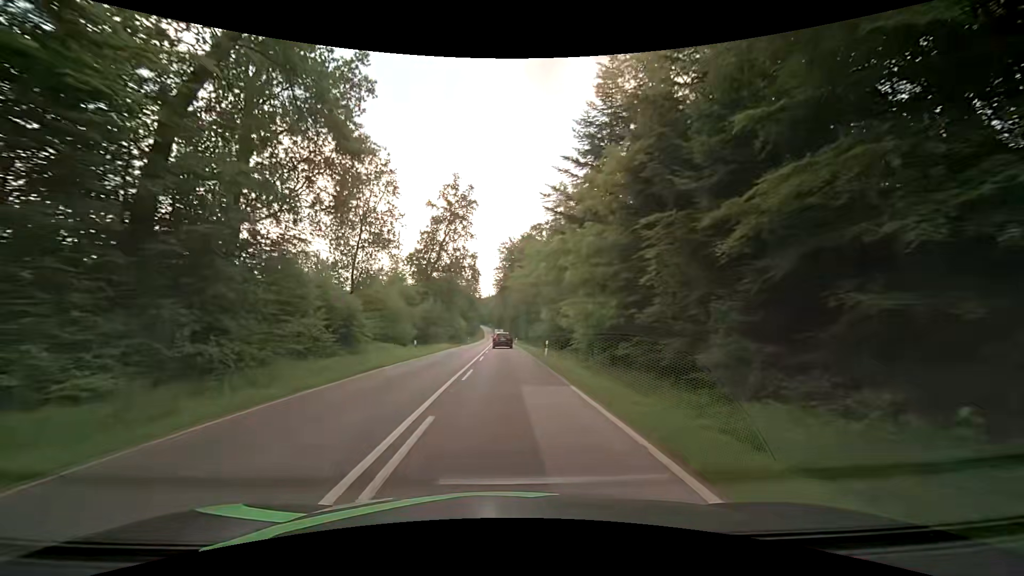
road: secondary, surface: asphalt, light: Day
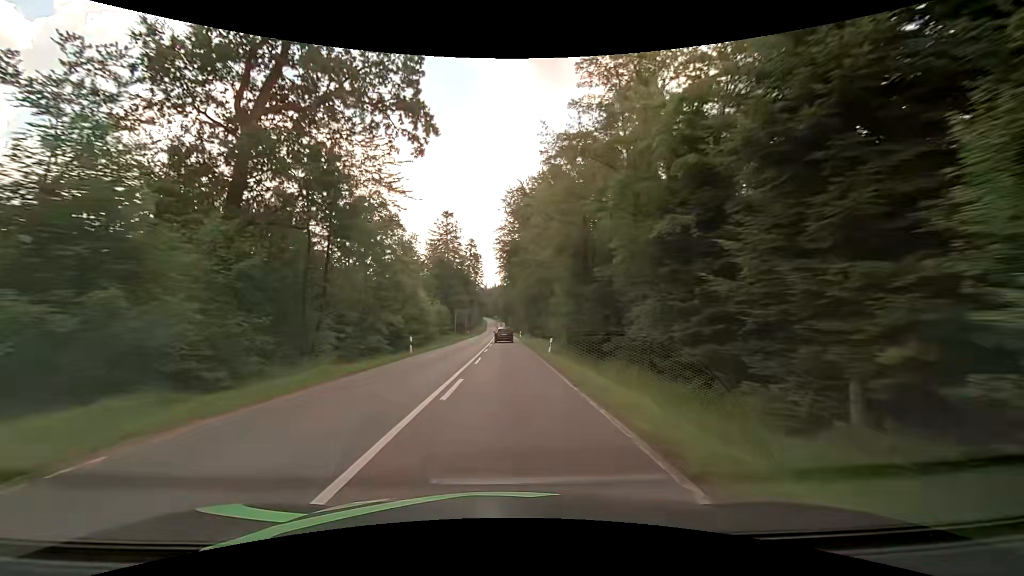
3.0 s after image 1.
(-0.2, +54.7) m; -1°
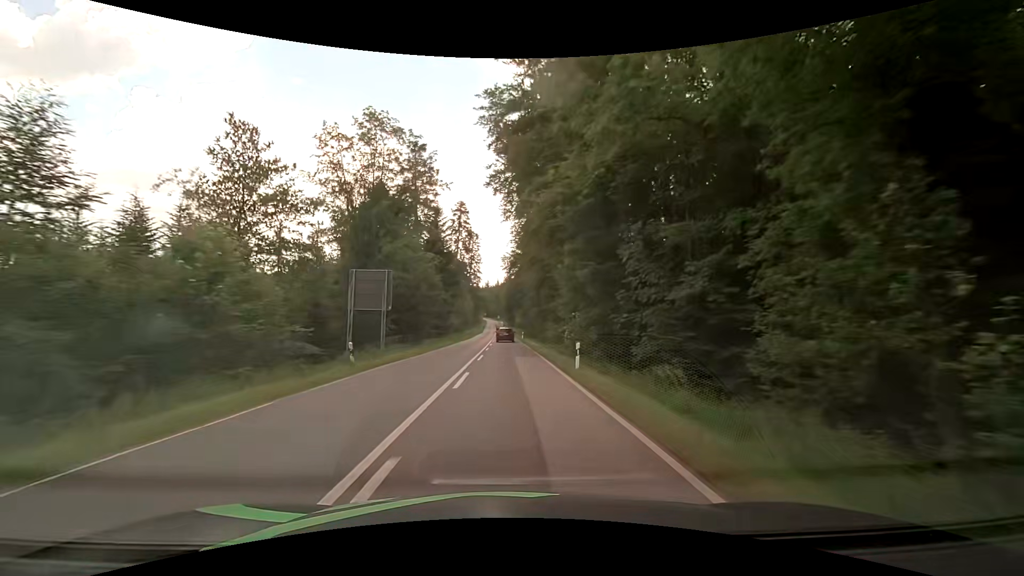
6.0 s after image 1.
(-0.1, +59.3) m; 0°
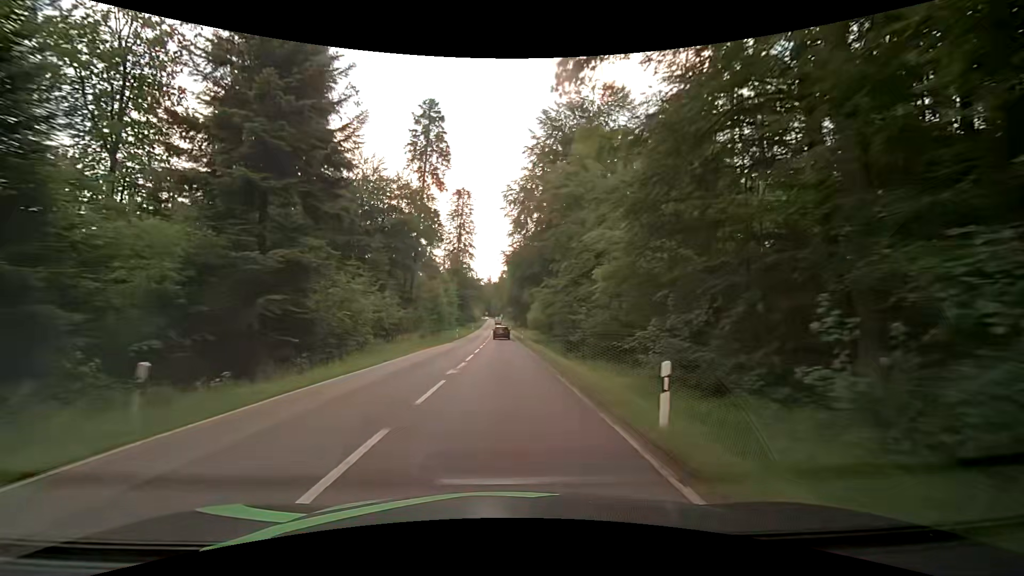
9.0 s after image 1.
(0.0, +60.7) m; 0°
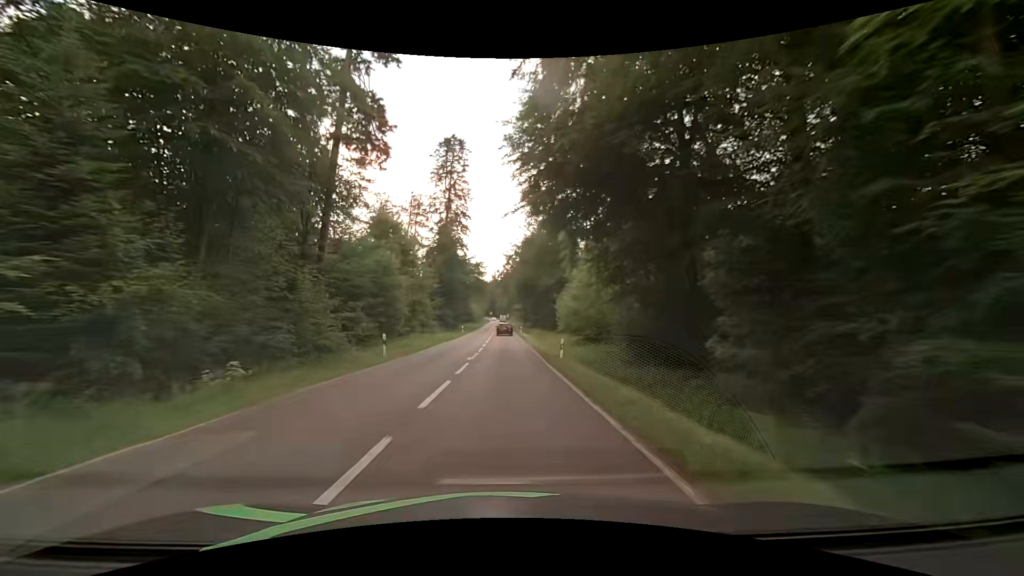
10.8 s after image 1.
(-0.8, +36.7) m; -1°
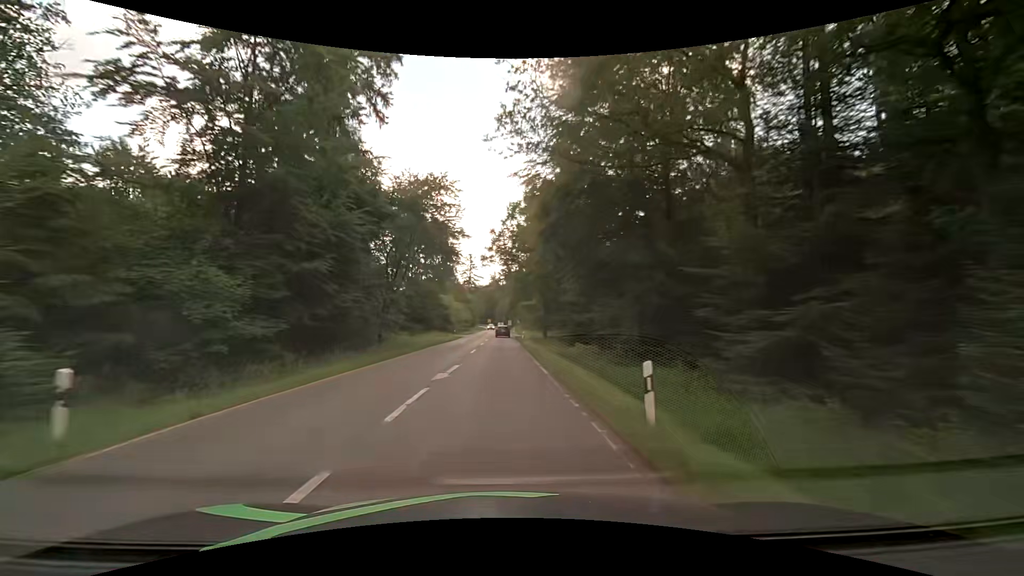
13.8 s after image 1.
(0.0, +61.5) m; 0°
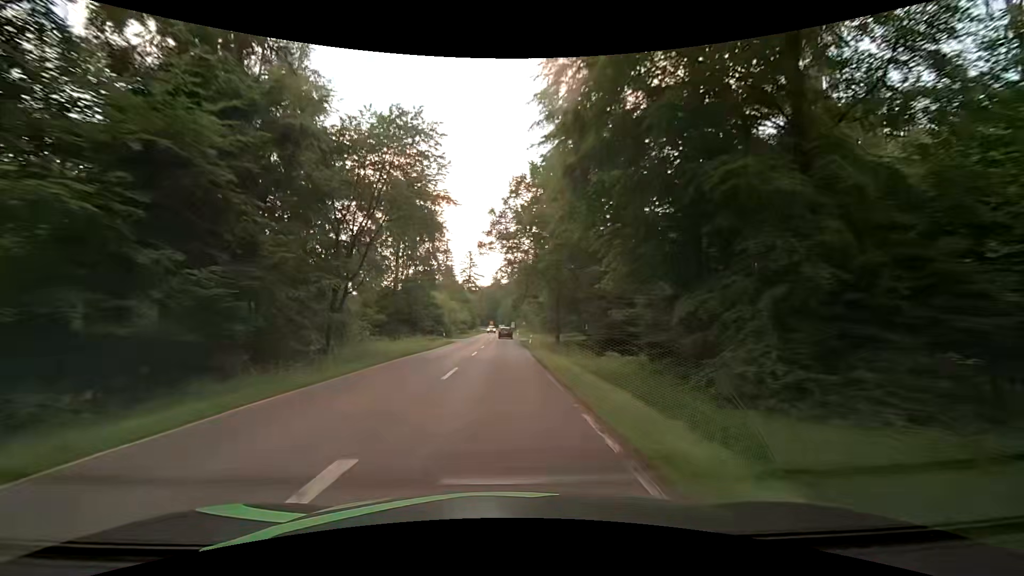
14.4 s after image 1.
(-0.1, +12.3) m; -1°
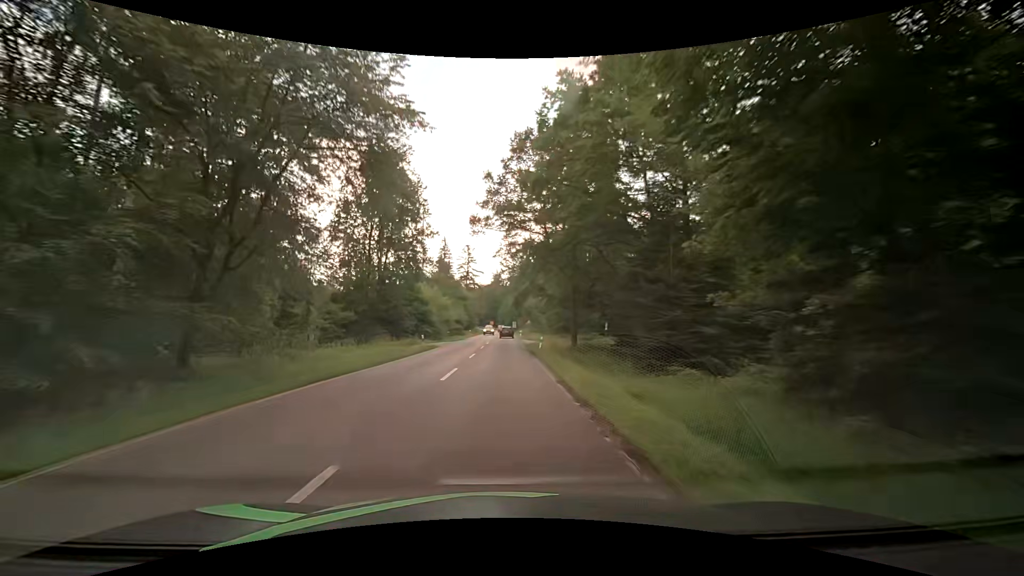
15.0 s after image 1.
(0.0, +12.5) m; 0°
(0, +10) (0, +20) (0, +30) (0, +40) (0, +50) (0, +60) (0, +70) (0, +80) (0, +90) (0, +100) m
